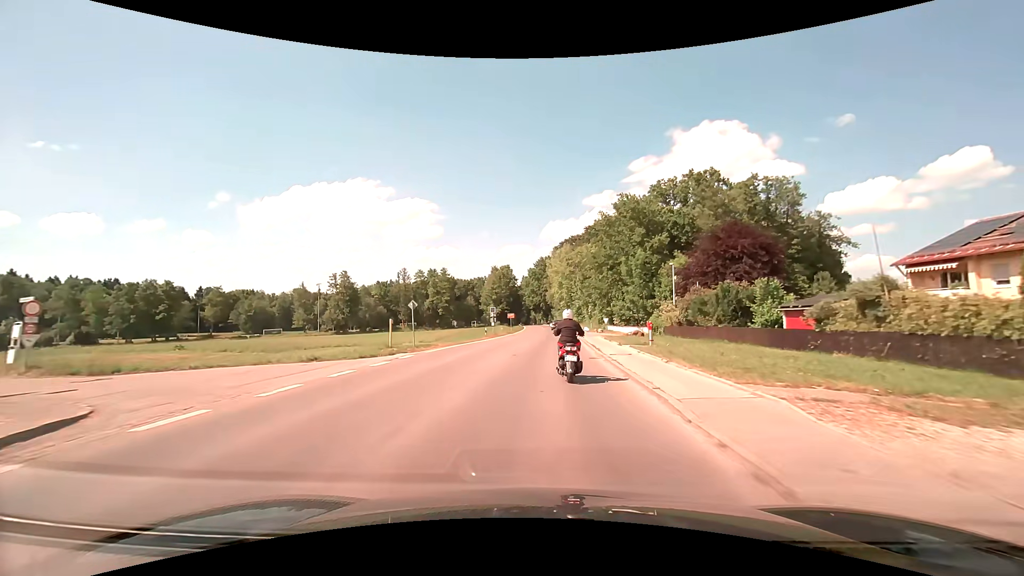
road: secondary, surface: asphalt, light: Day
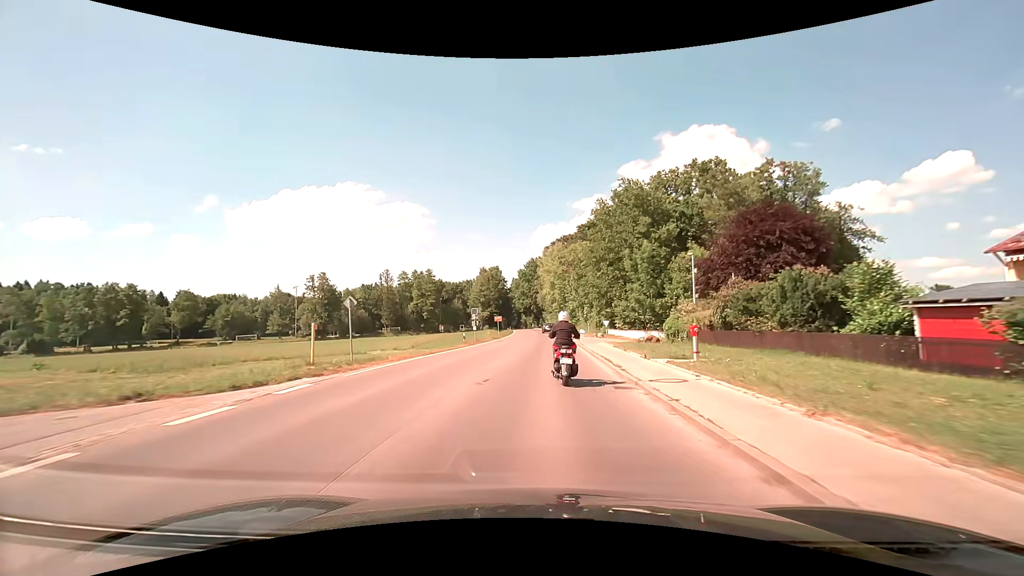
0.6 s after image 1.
(+0.1, +8.2) m; +1°
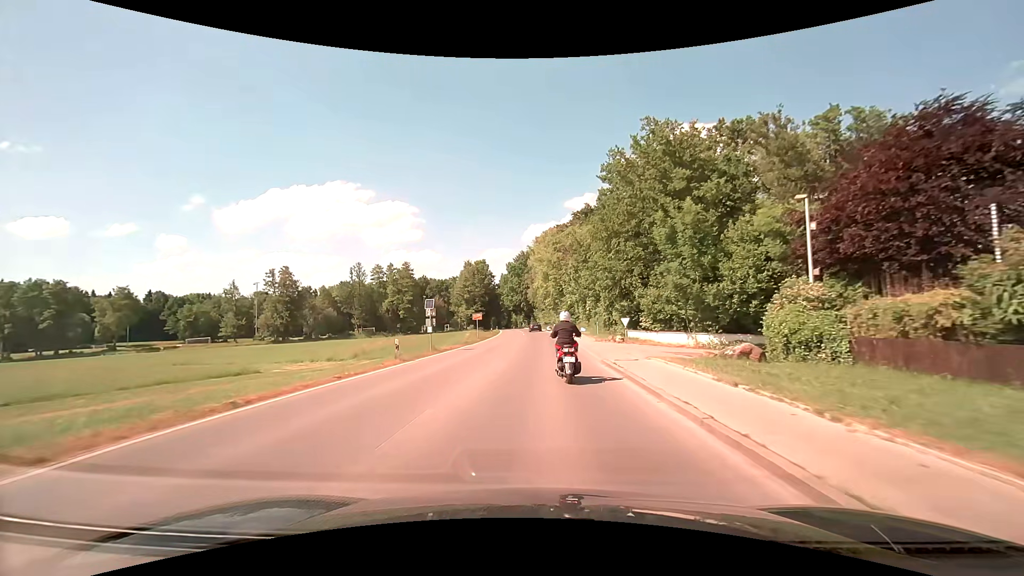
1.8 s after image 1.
(+0.1, +16.0) m; 0°
(0, +10) (0, +20) (0, +30) (0, +40) (0, +50) (0, +60) (0, +70) (0, +80) (-1, +90) (-2, +100) m
